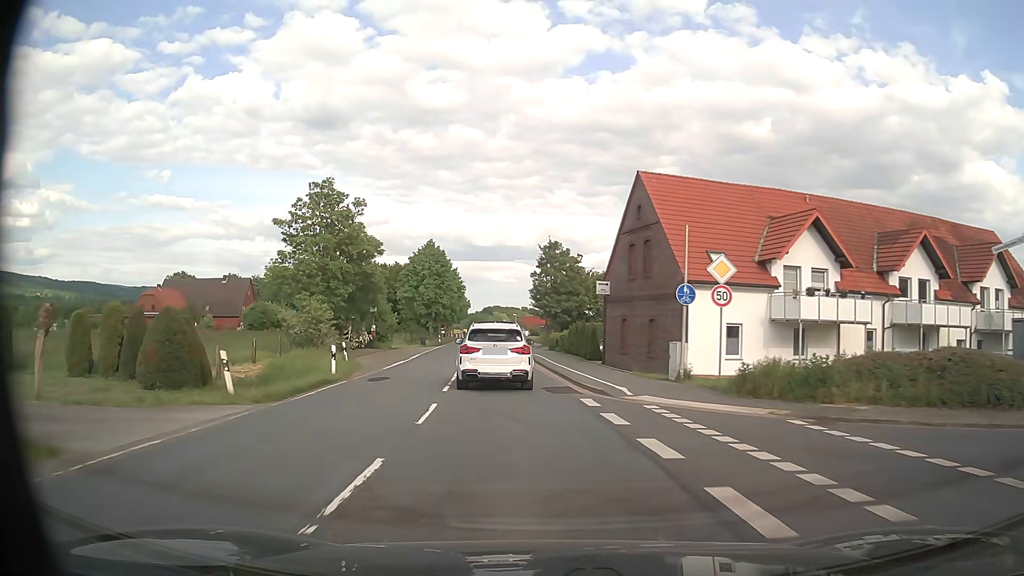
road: secondary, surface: asphalt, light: Day
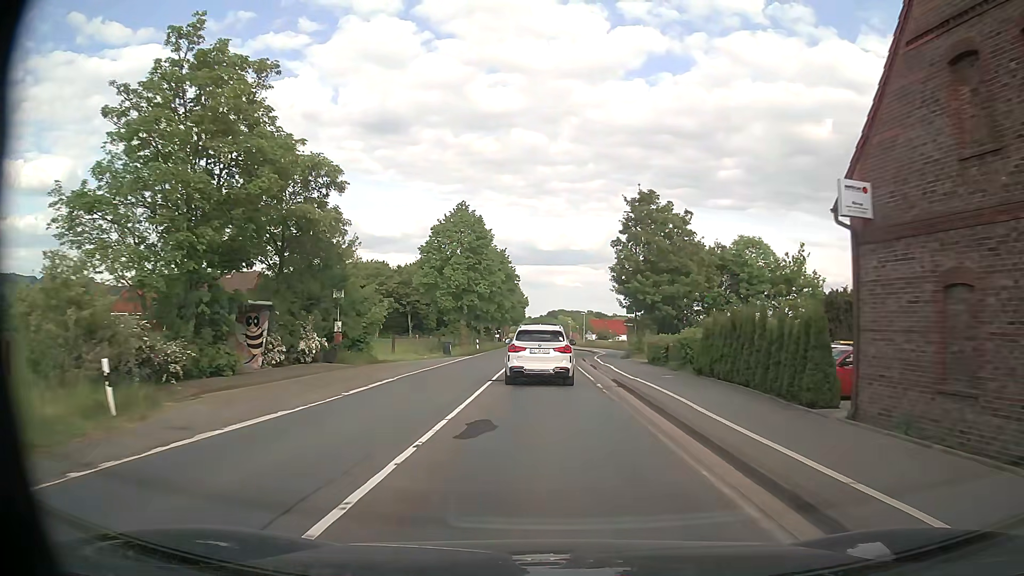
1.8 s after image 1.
(-1.4, +23.3) m; -6°
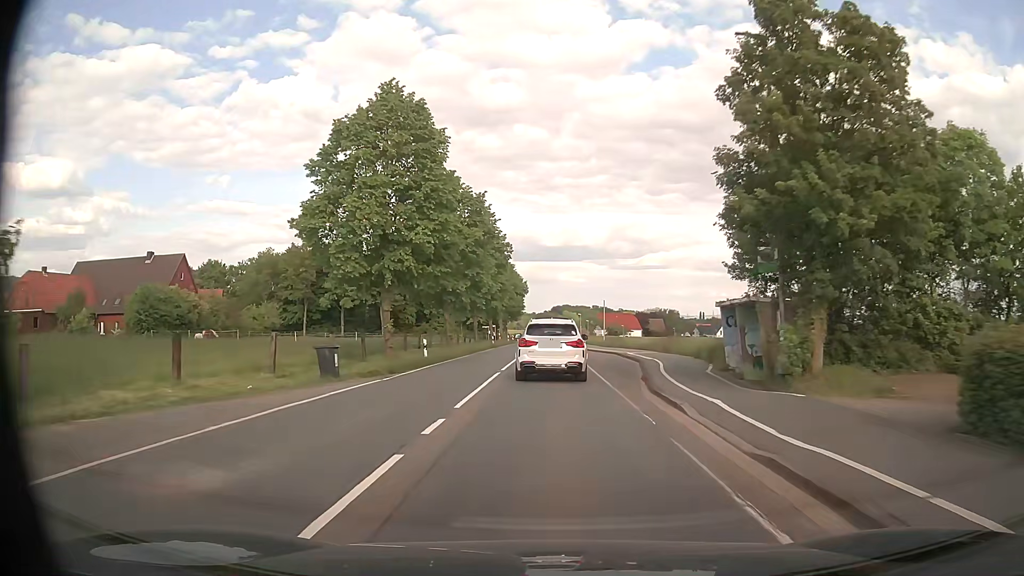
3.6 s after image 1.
(-0.1, +25.1) m; 0°
